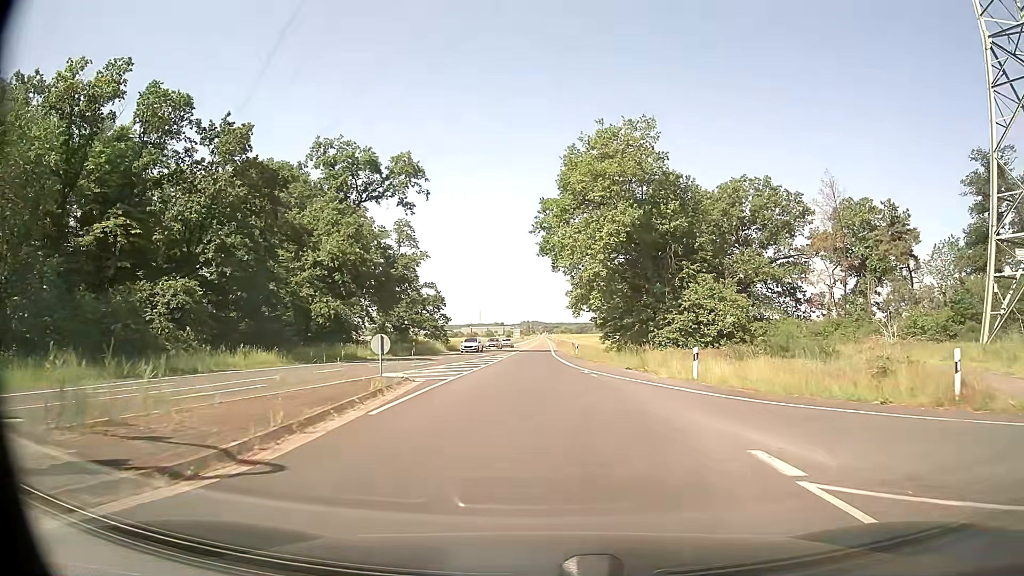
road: secondary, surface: asphalt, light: Day
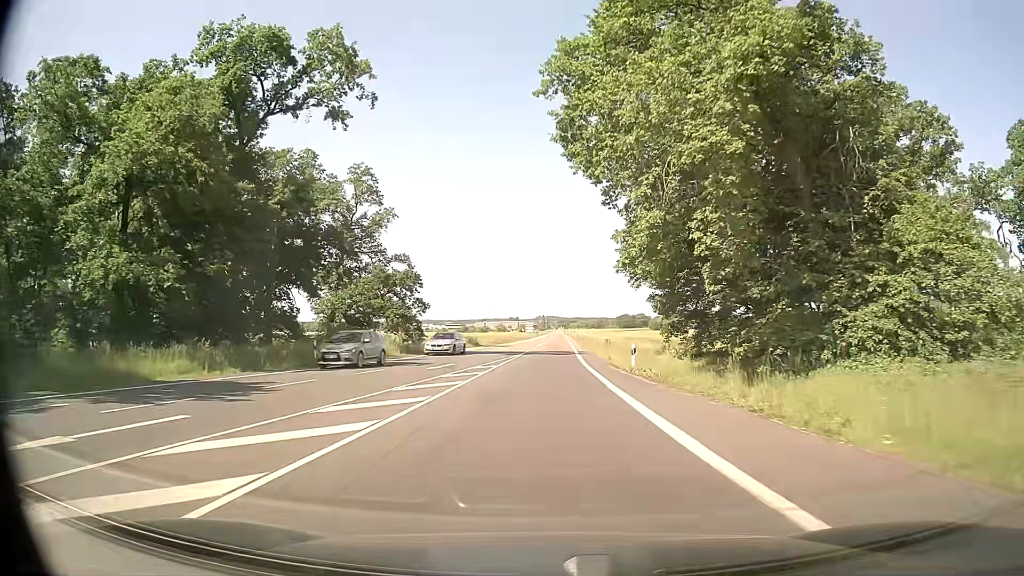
(-0.3, +29.6) m; -1°
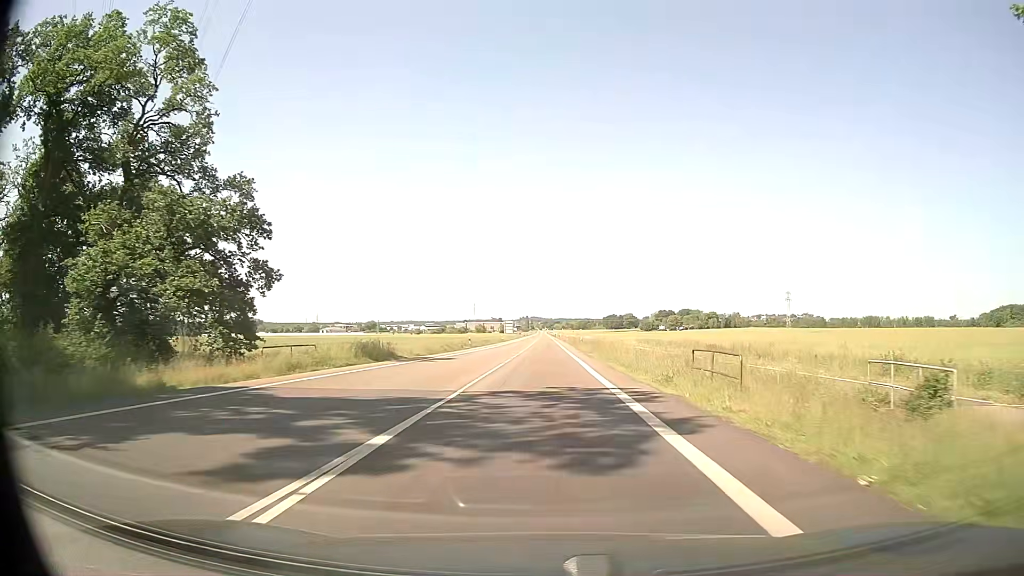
(+0.3, +37.1) m; +1°
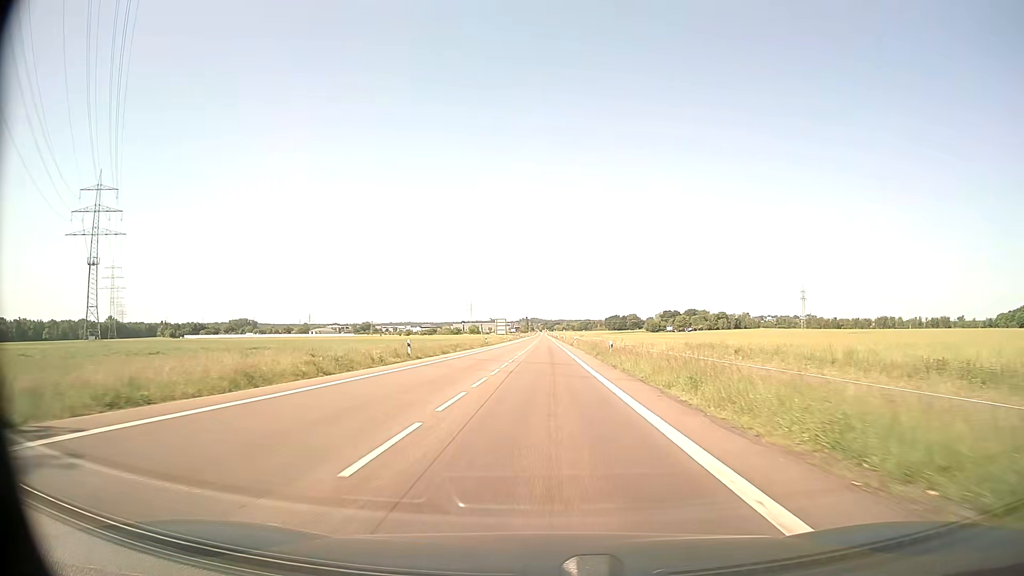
(0.0, +32.0) m; 0°
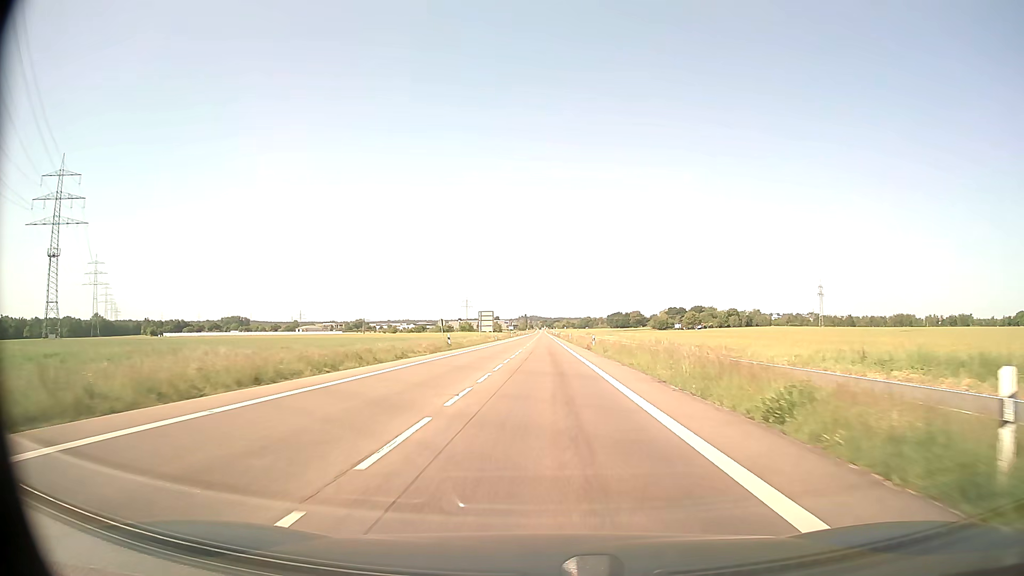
(+0.1, +34.0) m; 0°
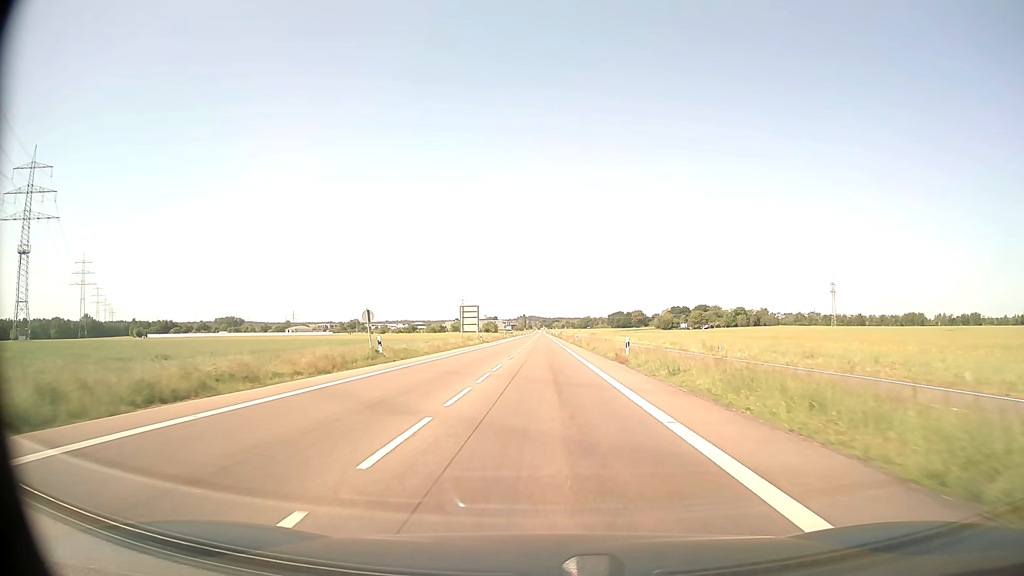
(0.0, +22.8) m; 0°
(0, +10) (0, +20) (0, +30) (0, +40) (0, +50) (0, +60) (0, +70) (0, +80) (0, +90) (0, +100) m
